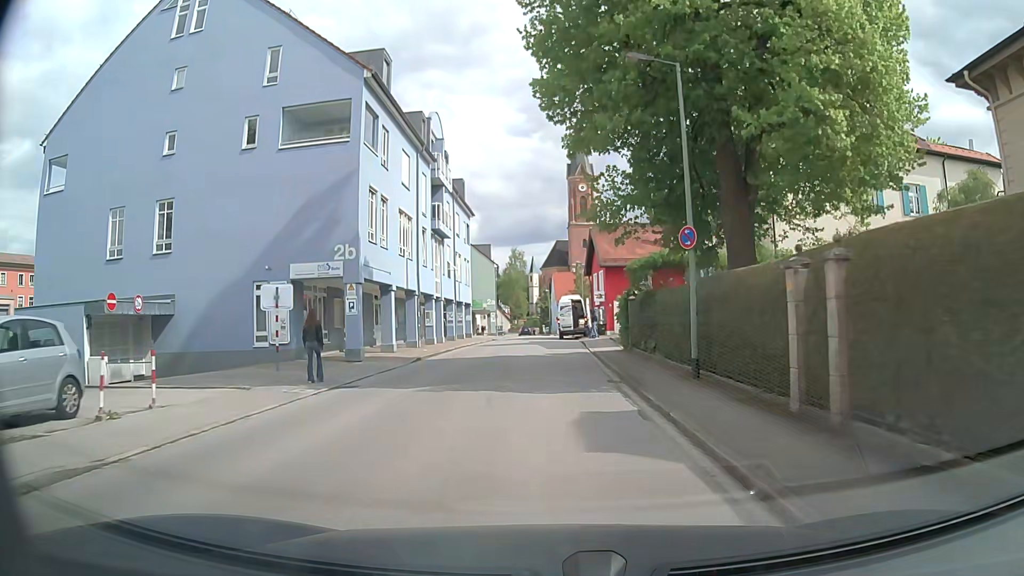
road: residential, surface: asphalt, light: Day
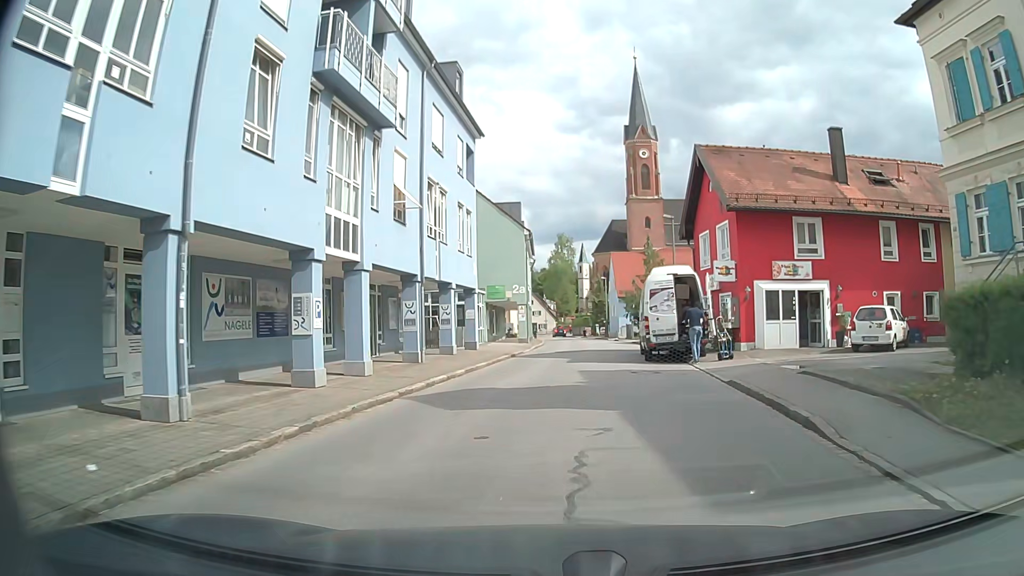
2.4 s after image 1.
(-0.5, +24.5) m; -3°
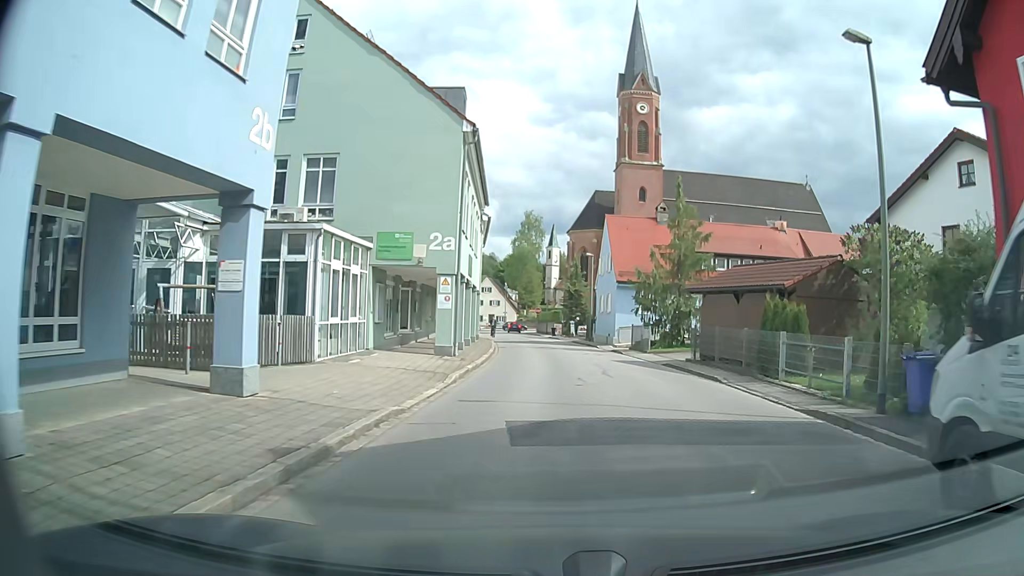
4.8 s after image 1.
(-0.2, +22.1) m; +1°
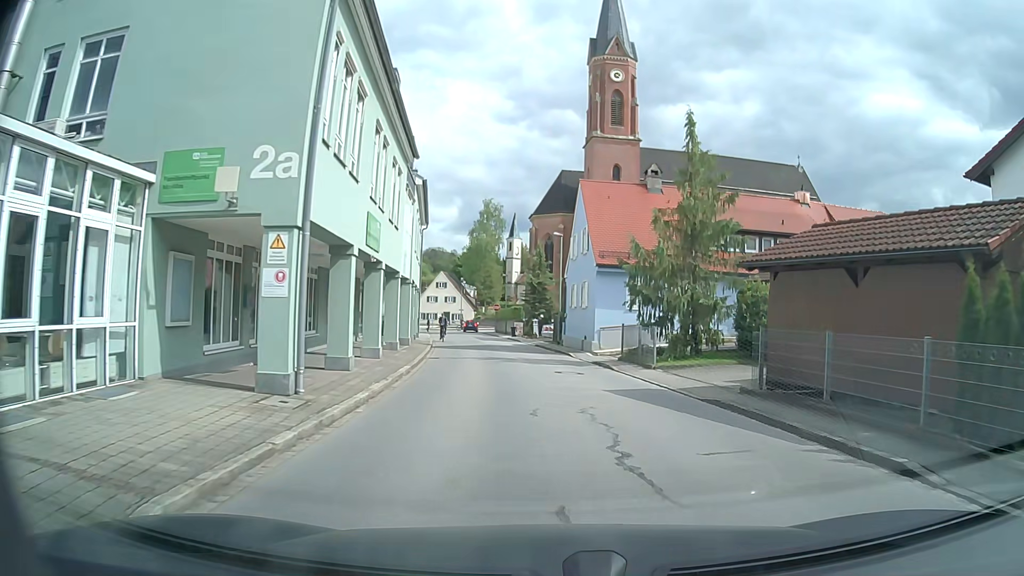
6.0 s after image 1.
(+0.4, +10.5) m; +4°
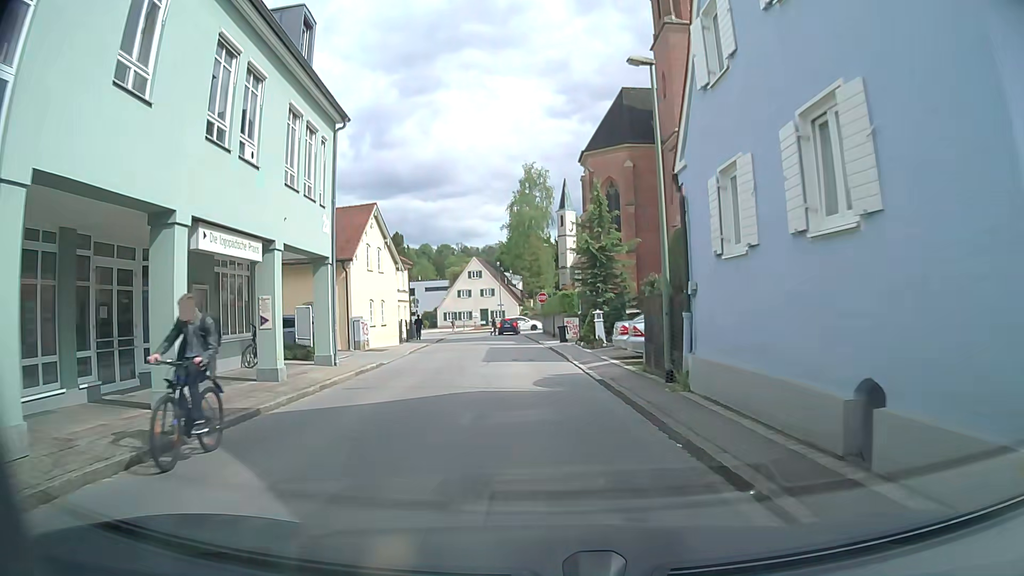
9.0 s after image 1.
(-0.2, +25.1) m; -6°
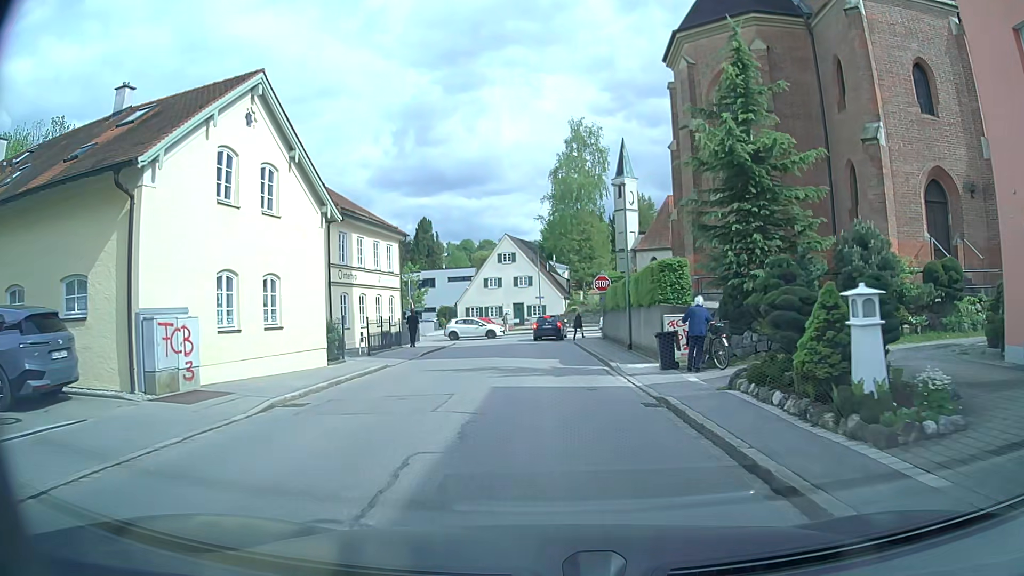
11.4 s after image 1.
(-0.9, +20.3) m; -3°
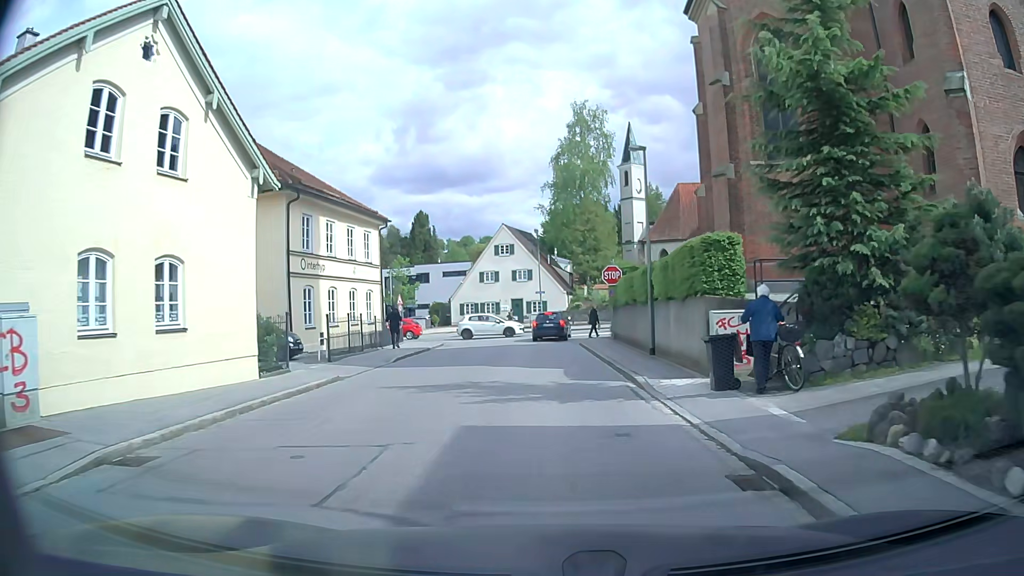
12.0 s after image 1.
(0.0, +5.1) m; 0°
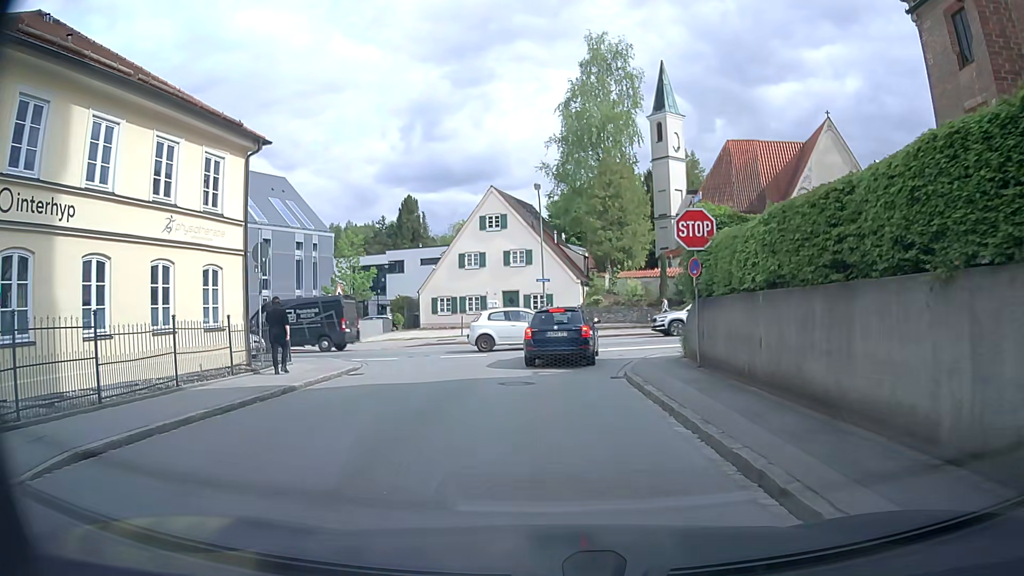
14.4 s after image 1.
(0.0, +16.6) m; 0°
